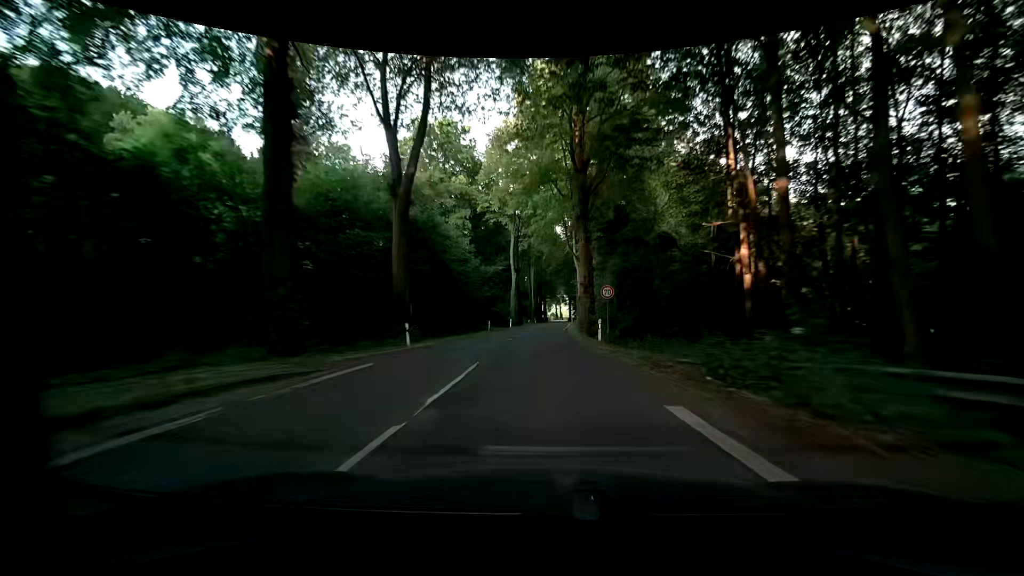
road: secondary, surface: asphalt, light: Day
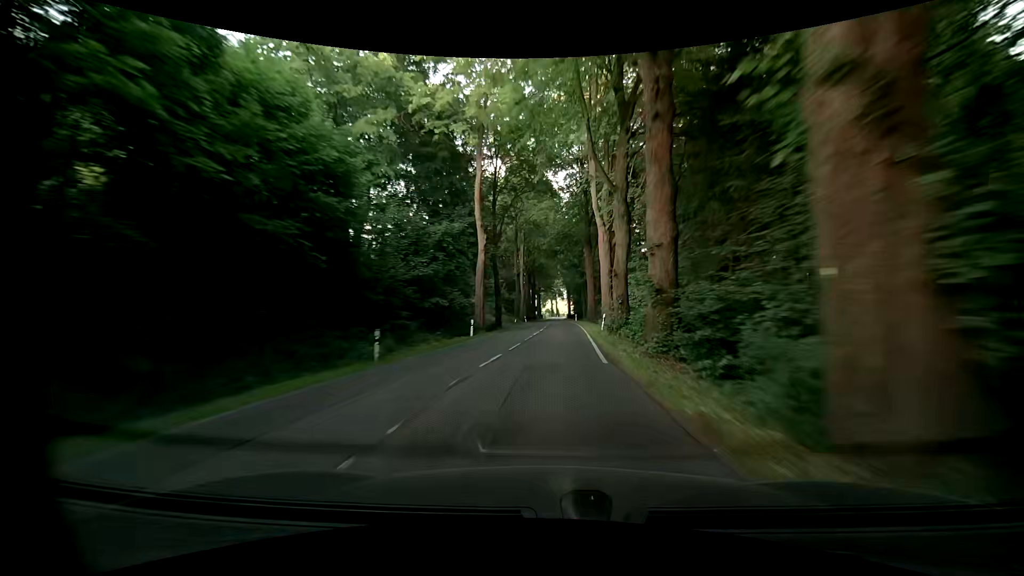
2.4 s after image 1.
(+0.6, +30.0) m; +1°
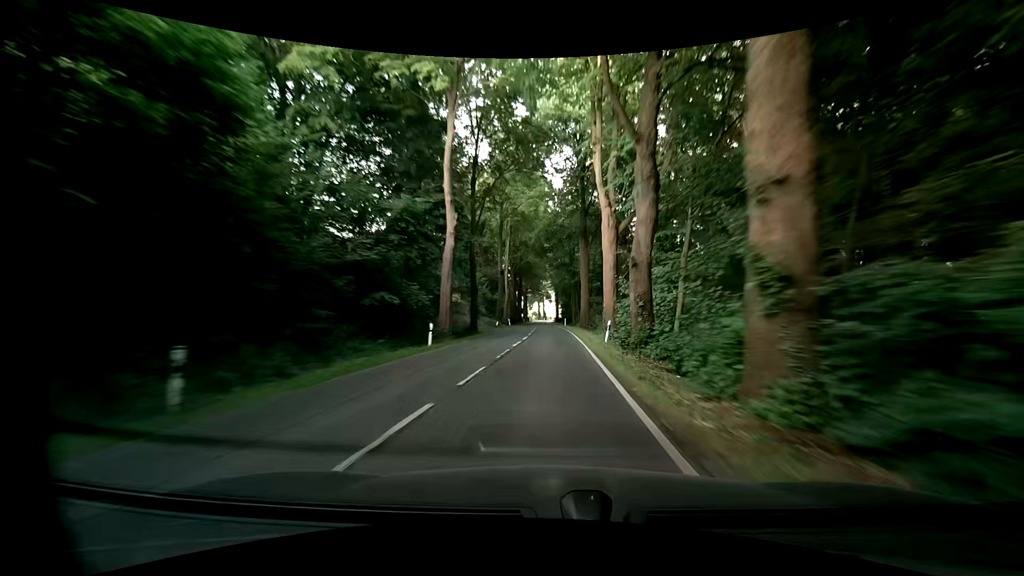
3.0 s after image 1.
(+0.2, +8.0) m; +2°
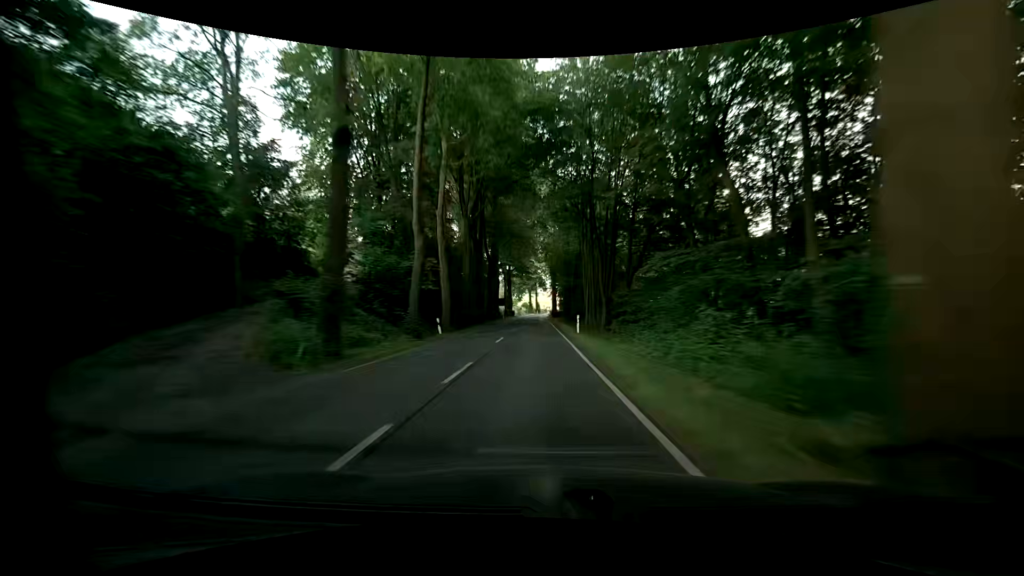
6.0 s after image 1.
(+0.9, +43.6) m; +1°
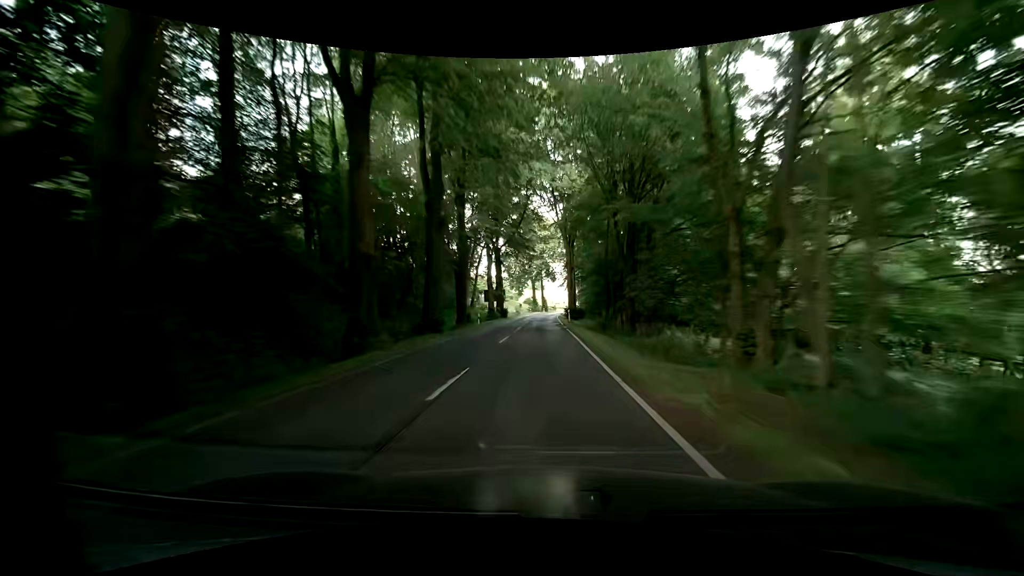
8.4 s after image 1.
(-0.8, +37.6) m; -2°
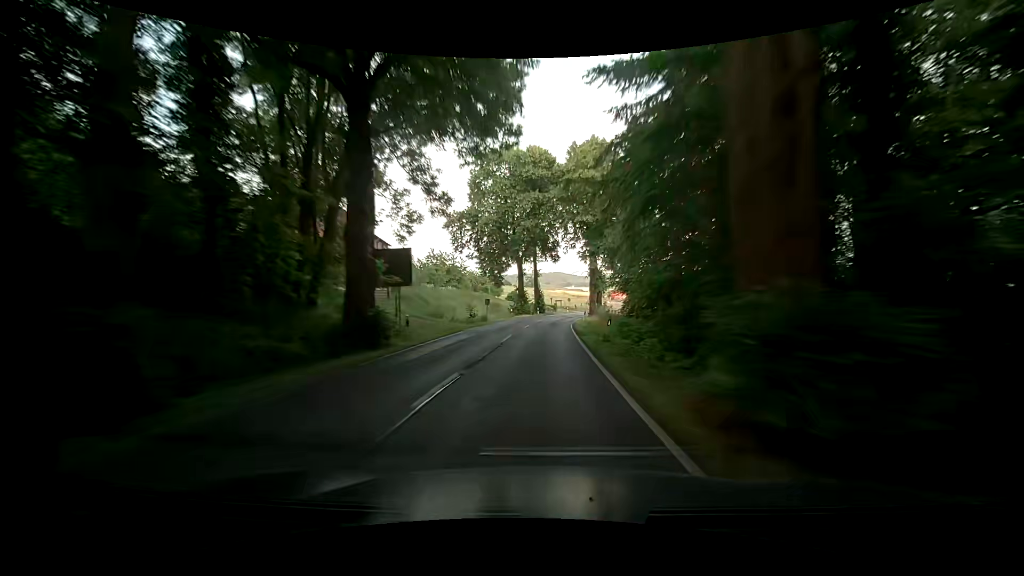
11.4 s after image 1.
(+0.1, +48.6) m; 0°
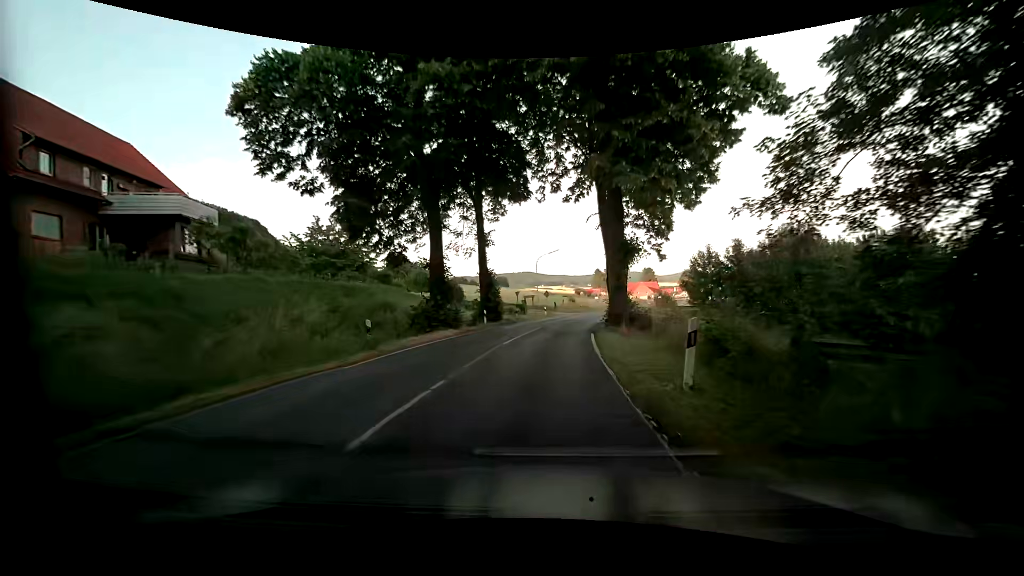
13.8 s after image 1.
(+1.6, +37.8) m; +3°
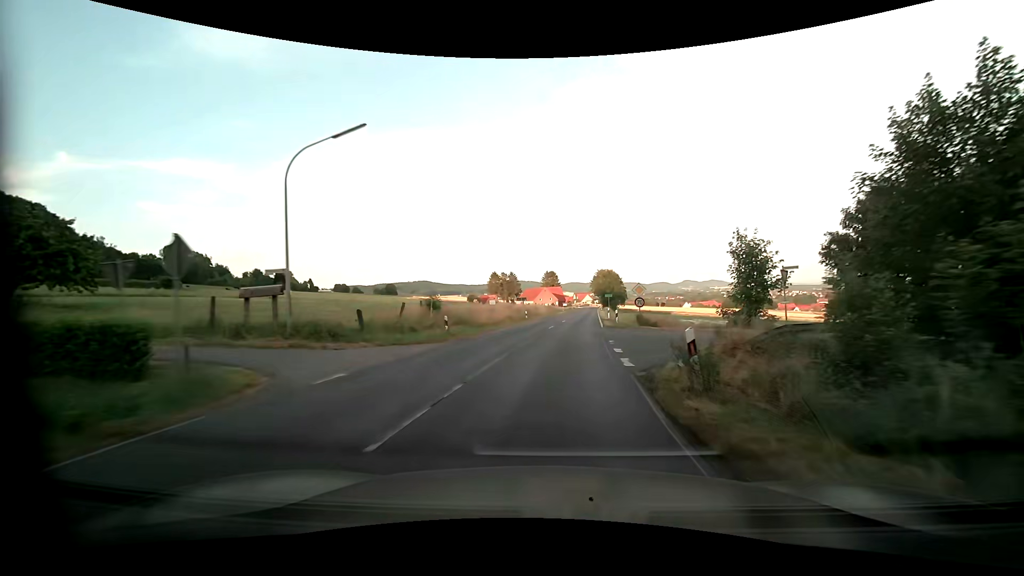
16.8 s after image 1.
(+5.3, +46.9) m; +13°
(0, +10) (+1, +20) (+2, +30) (+3, +40) (+4, +50) (+5, +60) (+6, +70) (+7, +80) (+8, +90) (+9, +100) m
